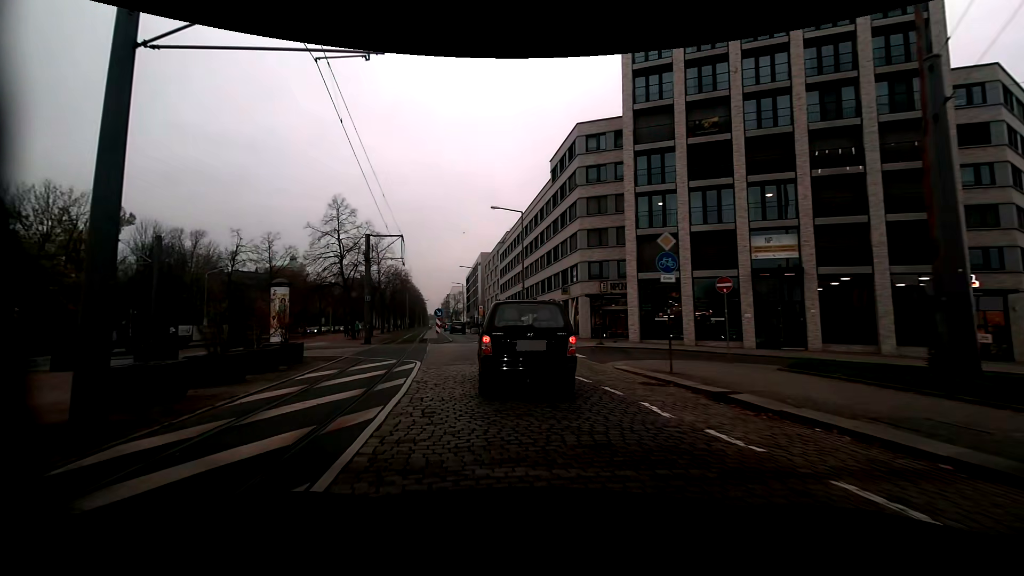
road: tertiary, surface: sett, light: Day
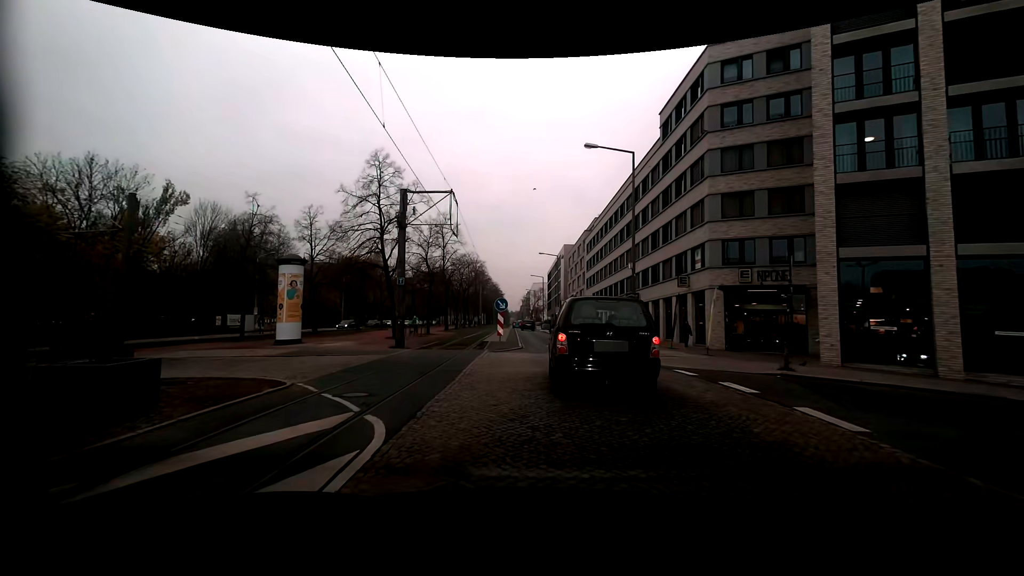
(-1.0, +11.4) m; -7°
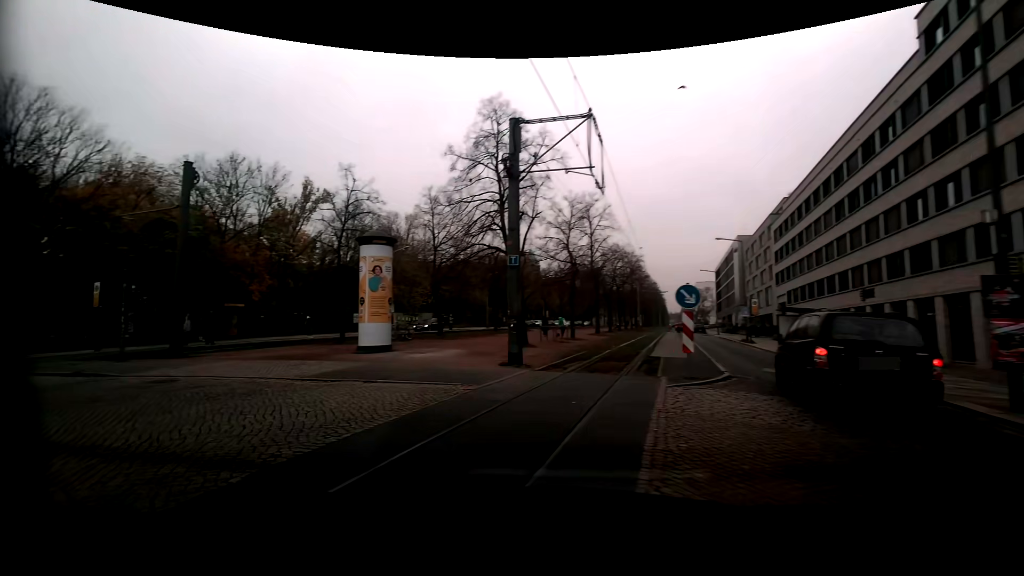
(-1.1, +9.3) m; -19°
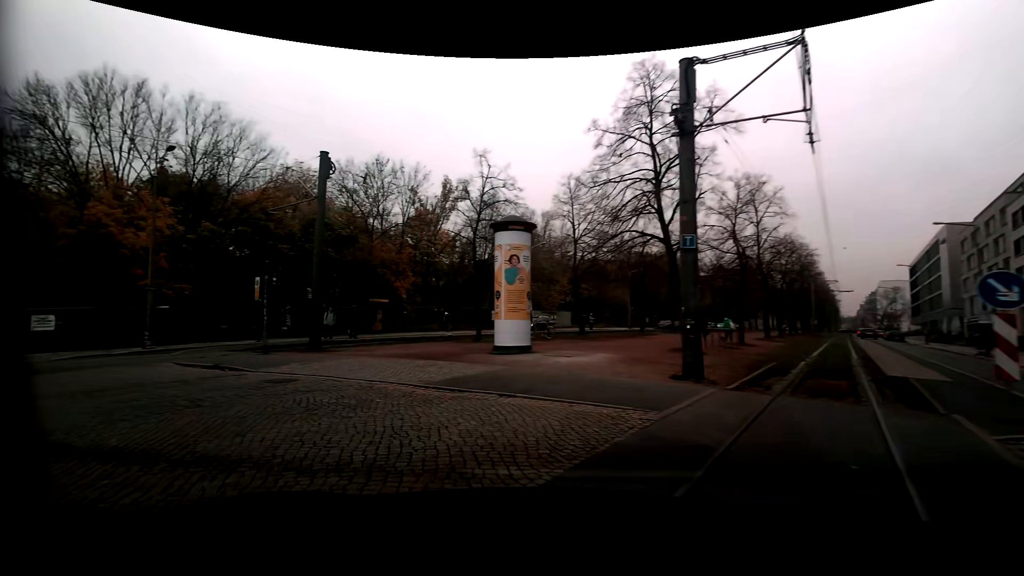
(-0.4, +2.9) m; -17°
